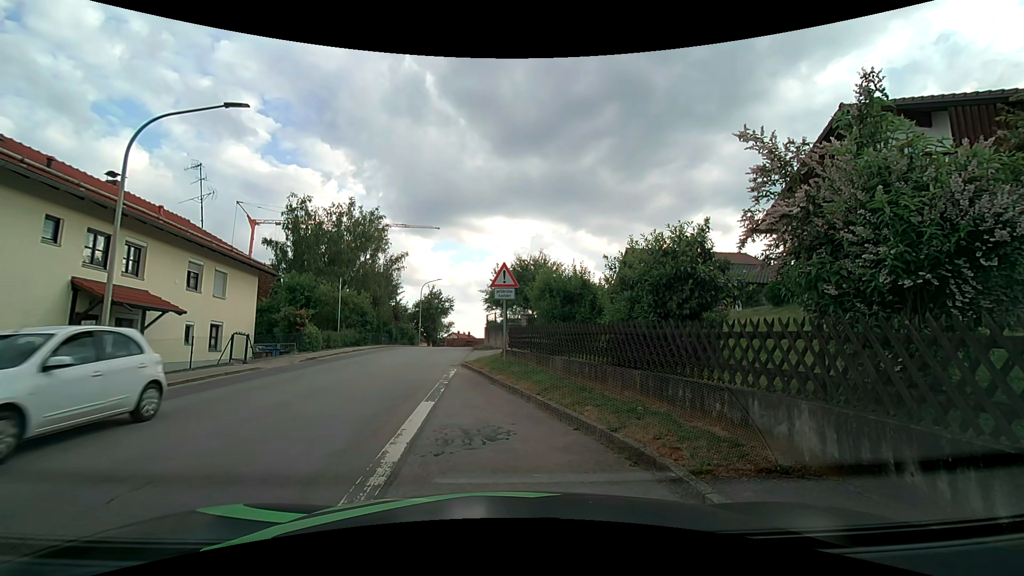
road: tertiary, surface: asphalt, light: Day
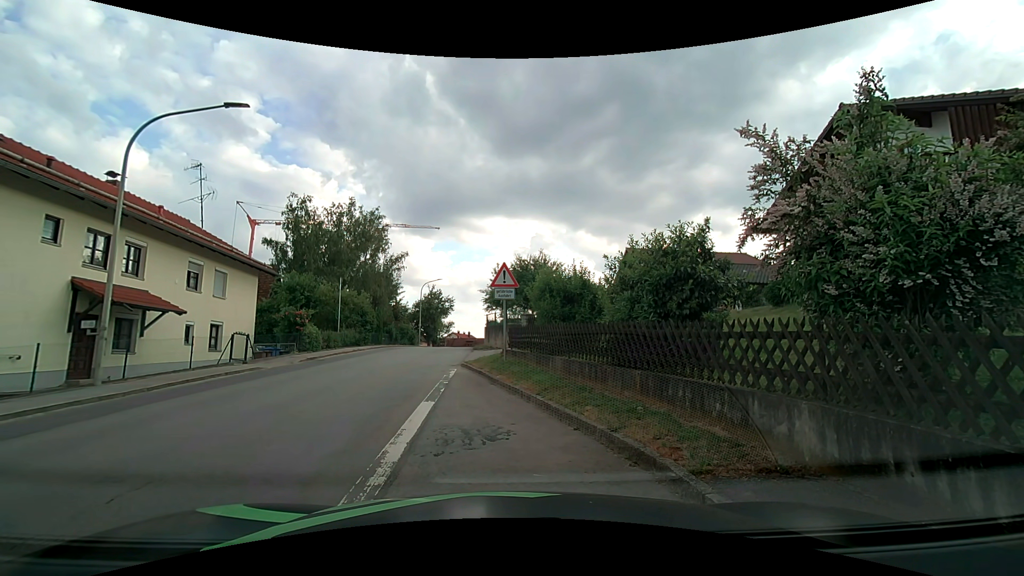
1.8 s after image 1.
(0.0, 0.0) m; 0°
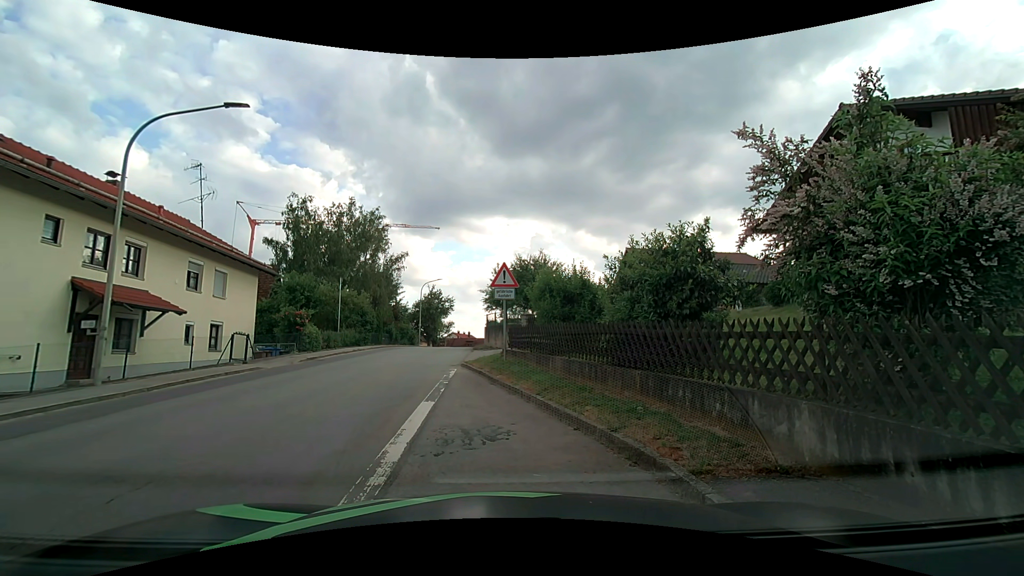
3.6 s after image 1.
(0.0, 0.0) m; 0°
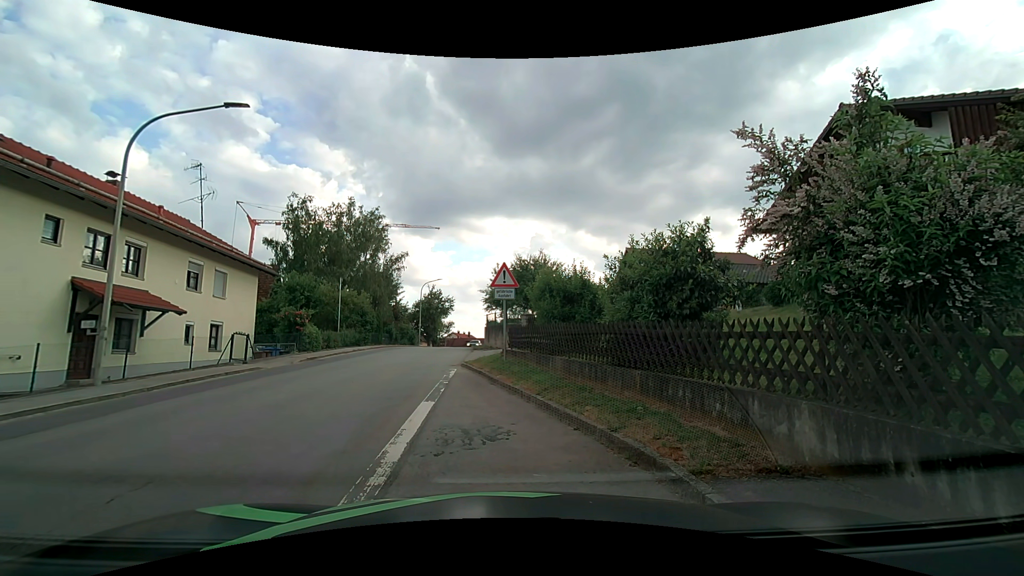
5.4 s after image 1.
(0.0, 0.0) m; 0°
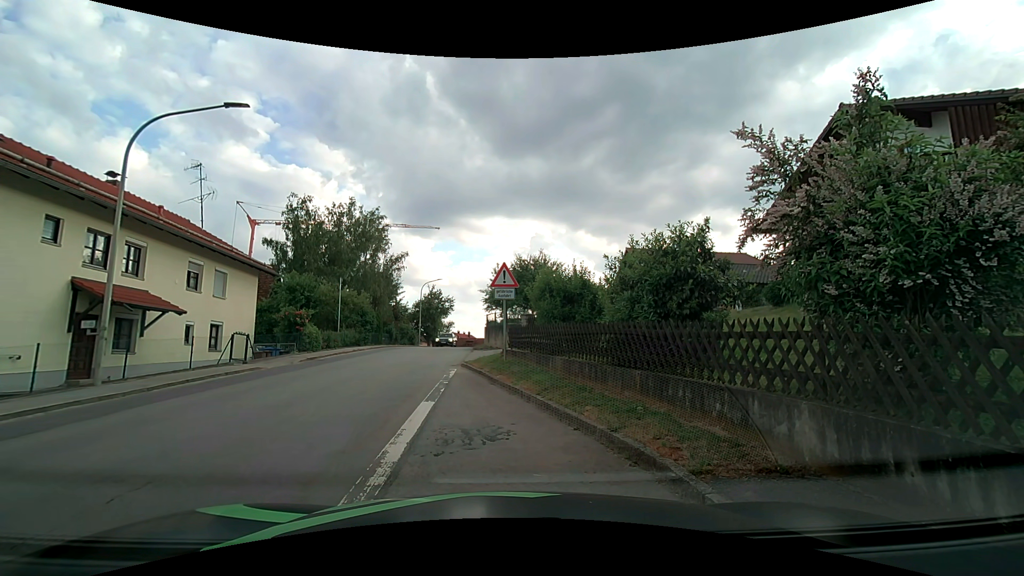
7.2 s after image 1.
(0.0, 0.0) m; 0°
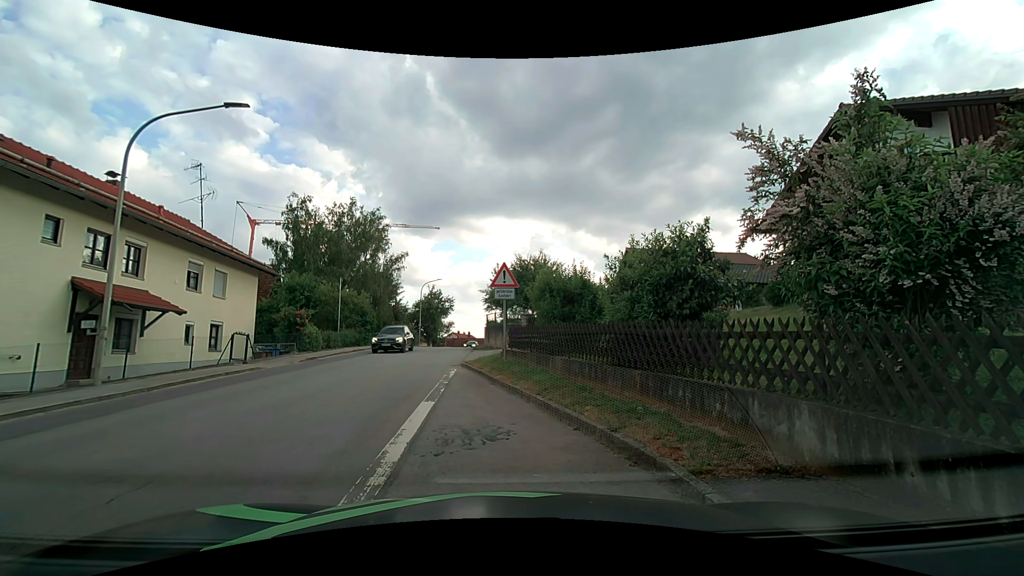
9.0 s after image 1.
(0.0, 0.0) m; 0°
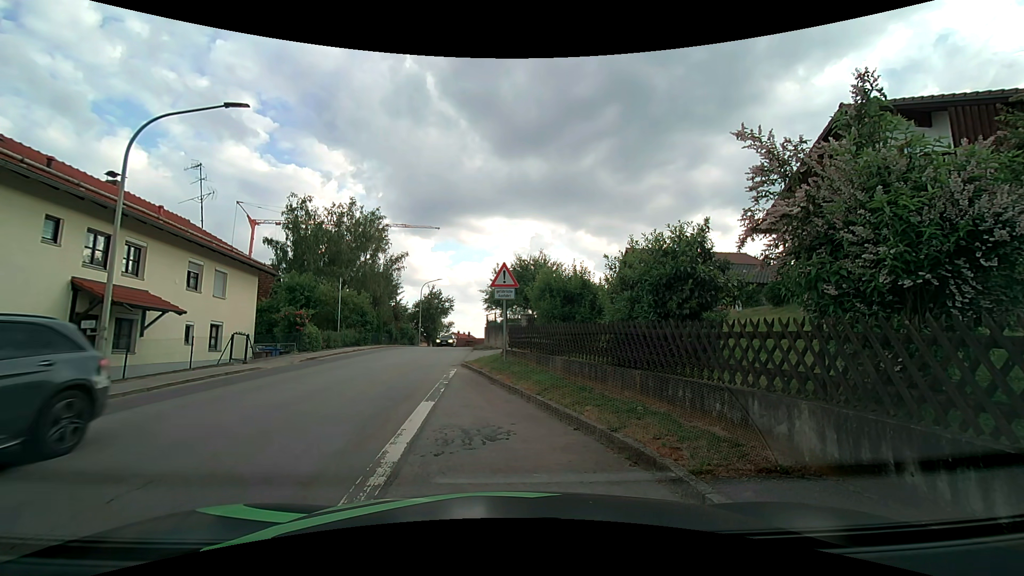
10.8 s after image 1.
(0.0, 0.0) m; 0°
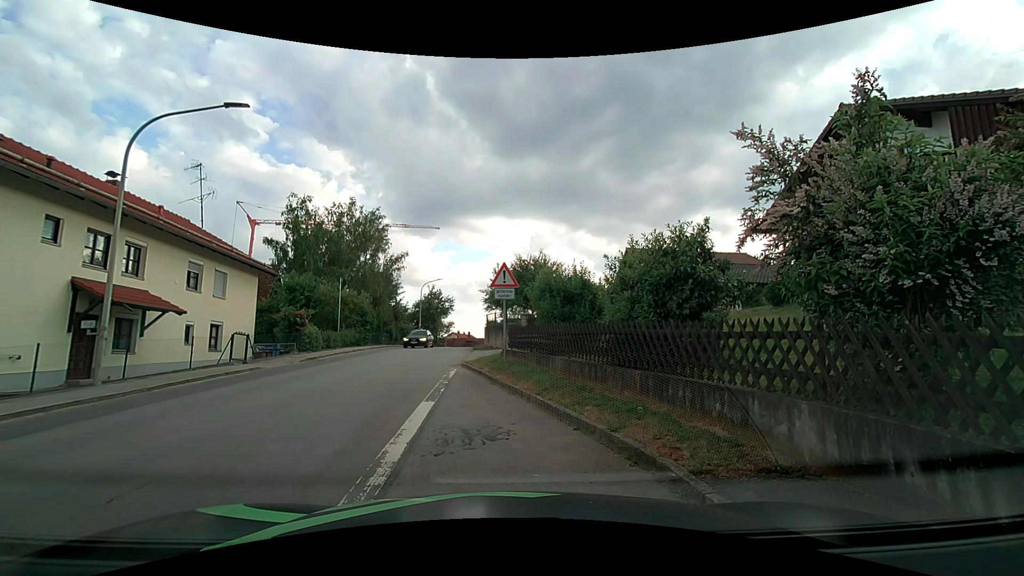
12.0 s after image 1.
(0.0, 0.0) m; 0°
